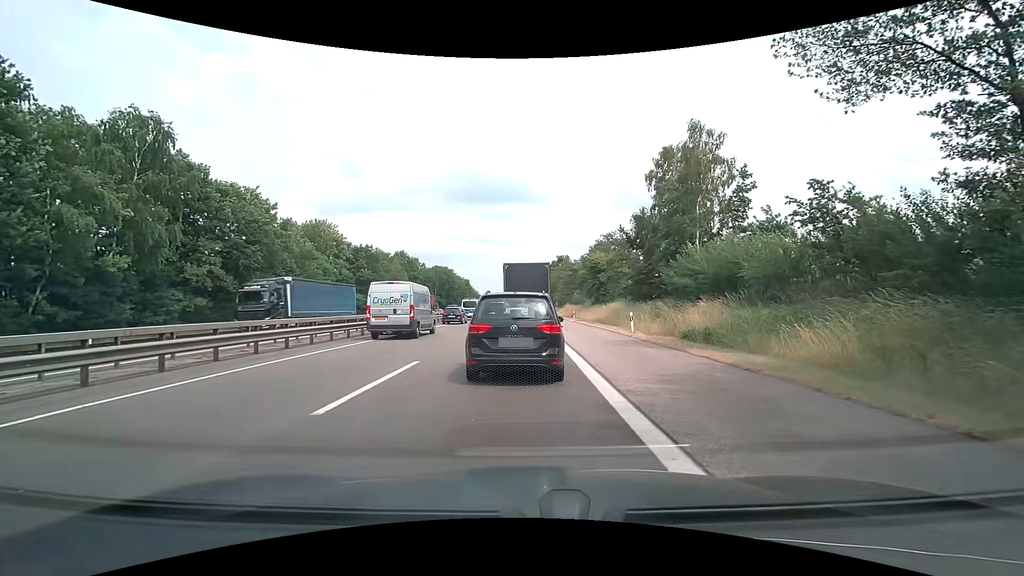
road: motorway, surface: asphalt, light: Day
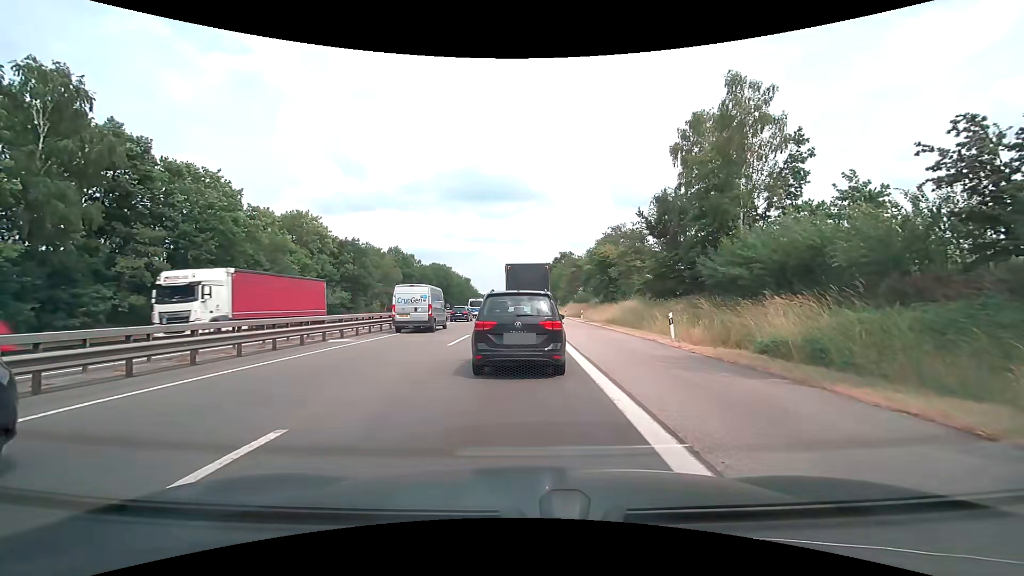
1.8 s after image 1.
(0.0, +7.0) m; -1°
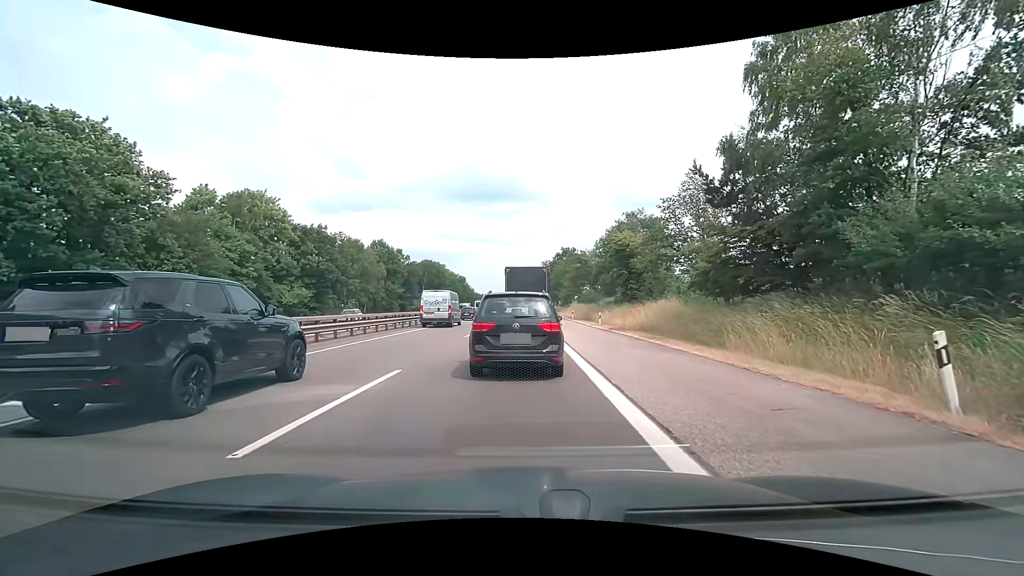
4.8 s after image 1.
(+0.1, +12.6) m; 0°
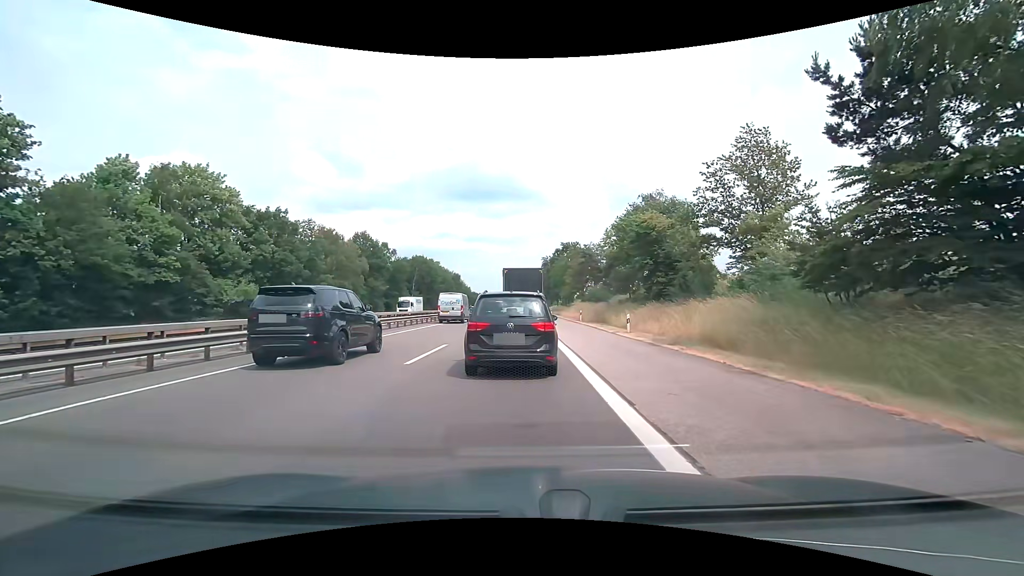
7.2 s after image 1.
(+0.1, +10.7) m; +1°
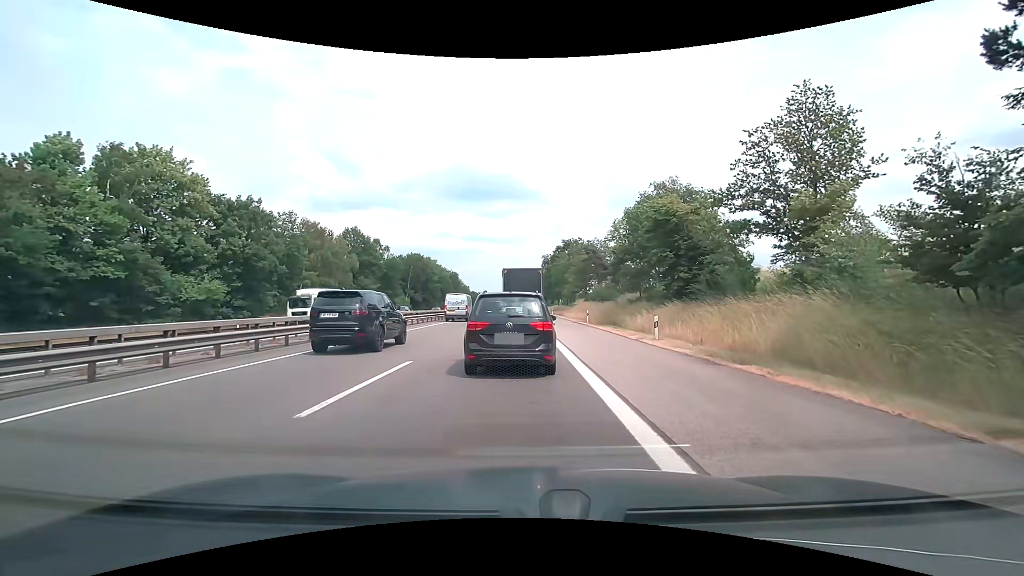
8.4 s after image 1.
(0.0, +5.5) m; 0°
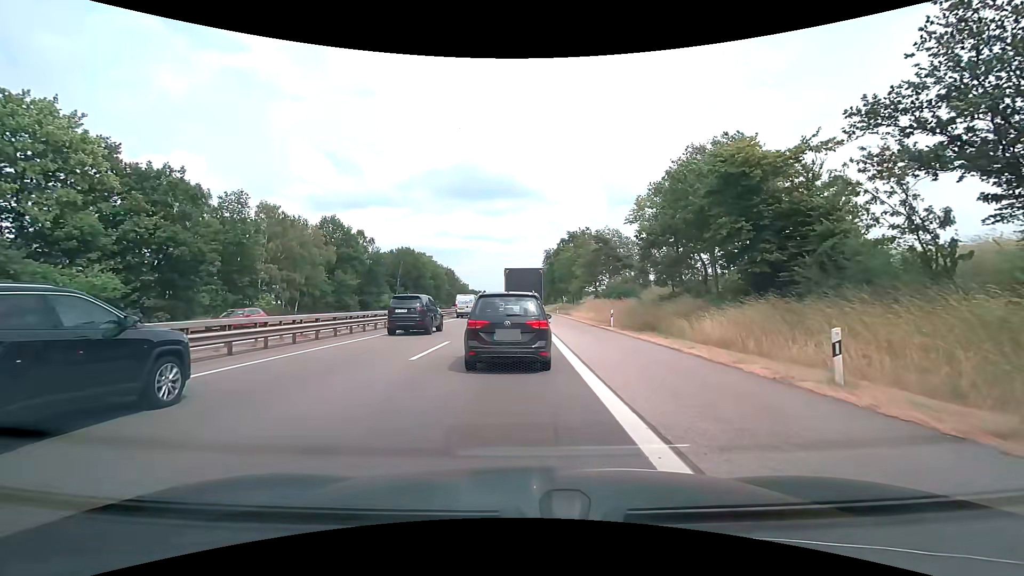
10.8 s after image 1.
(-0.1, +11.5) m; -2°
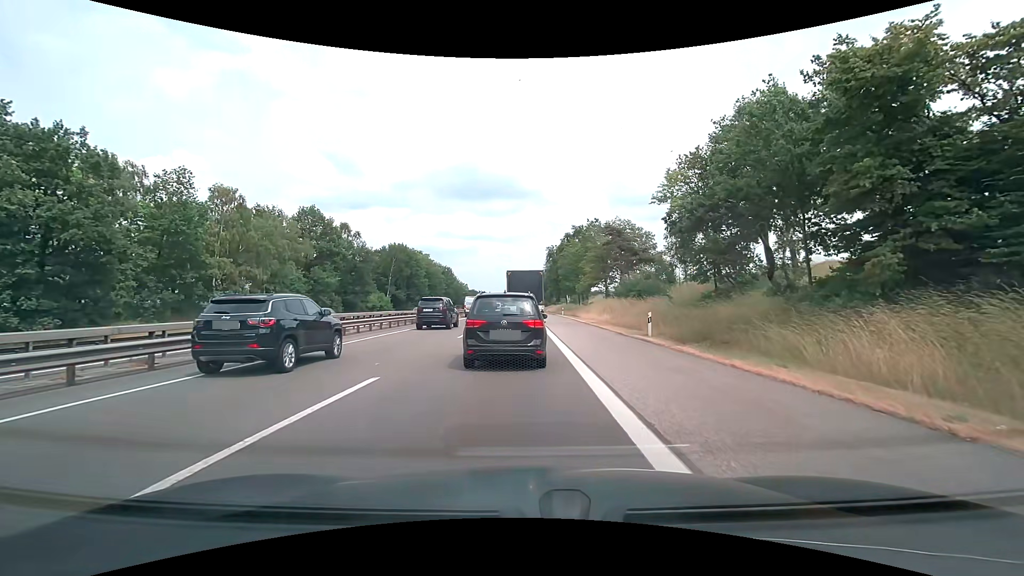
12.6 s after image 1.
(+0.1, +9.1) m; +1°
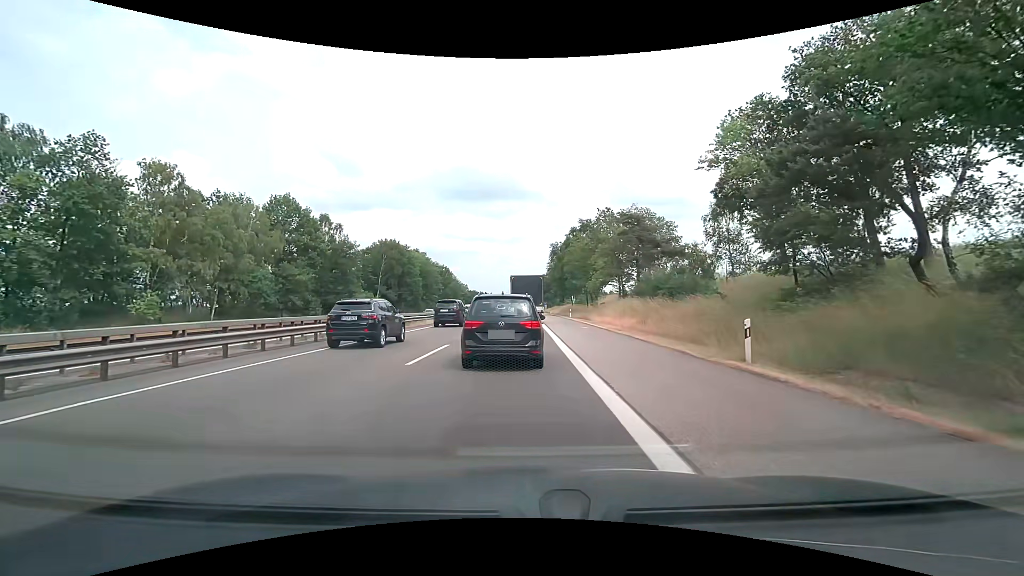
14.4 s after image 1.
(0.0, +9.4) m; 0°
(0, +10) (0, +20) (0, +30) (0, +40) (0, +50) (0, +60) (0, +70) (0, +80) (0, +90) (0, +100) m
